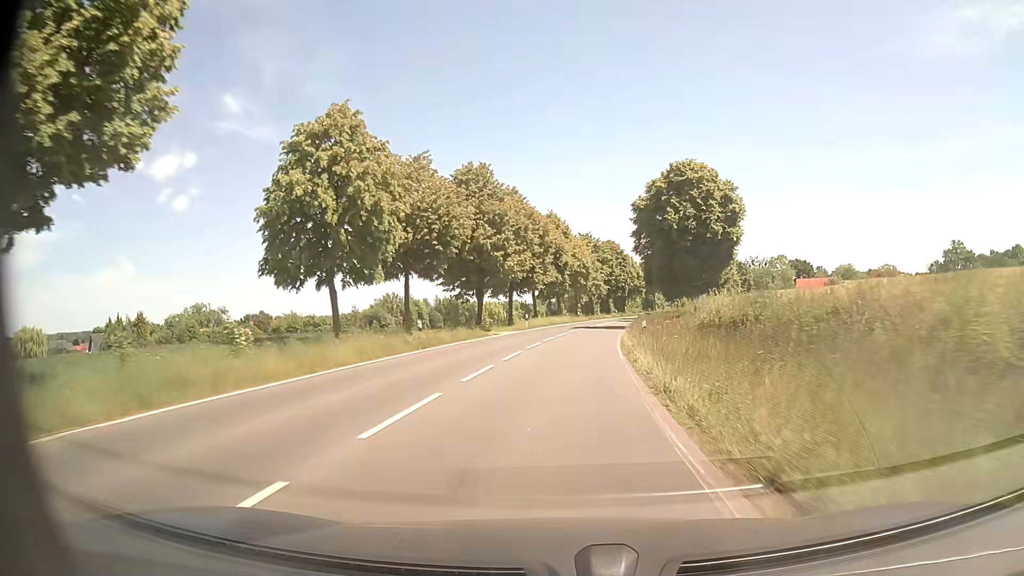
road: secondary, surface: asphalt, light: Day
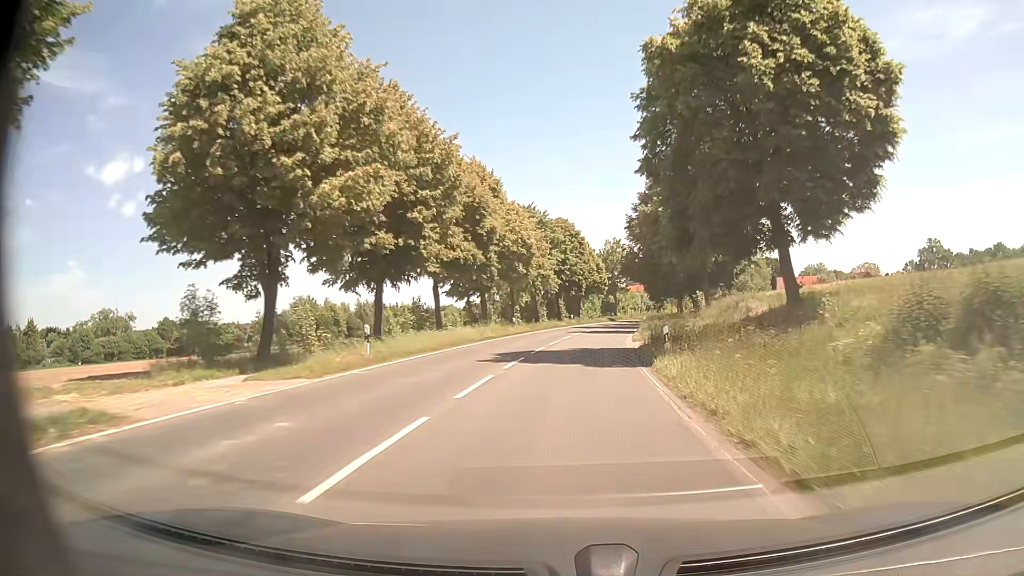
(+1.2, +32.3) m; +4°
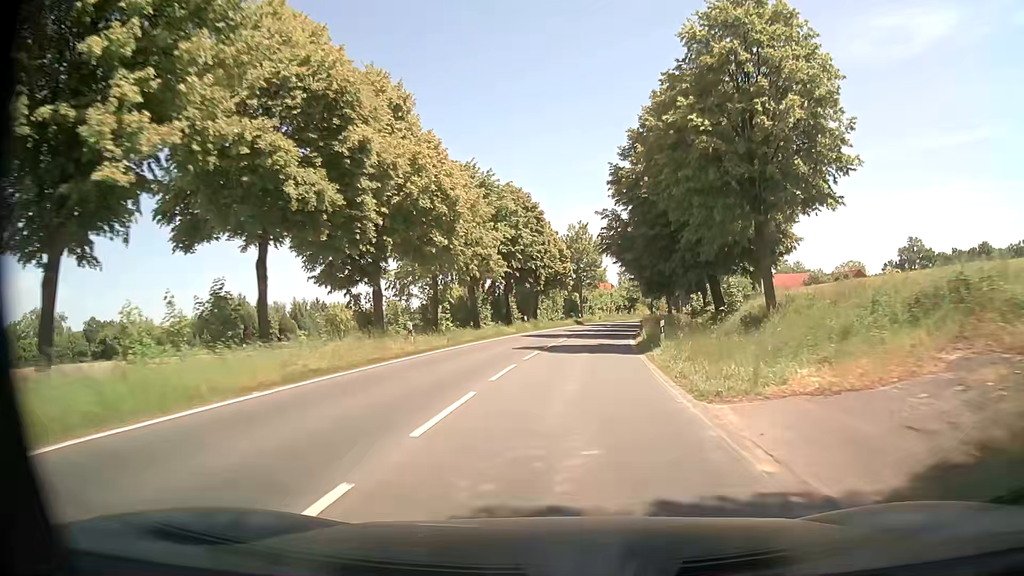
(+0.7, +21.5) m; +4°
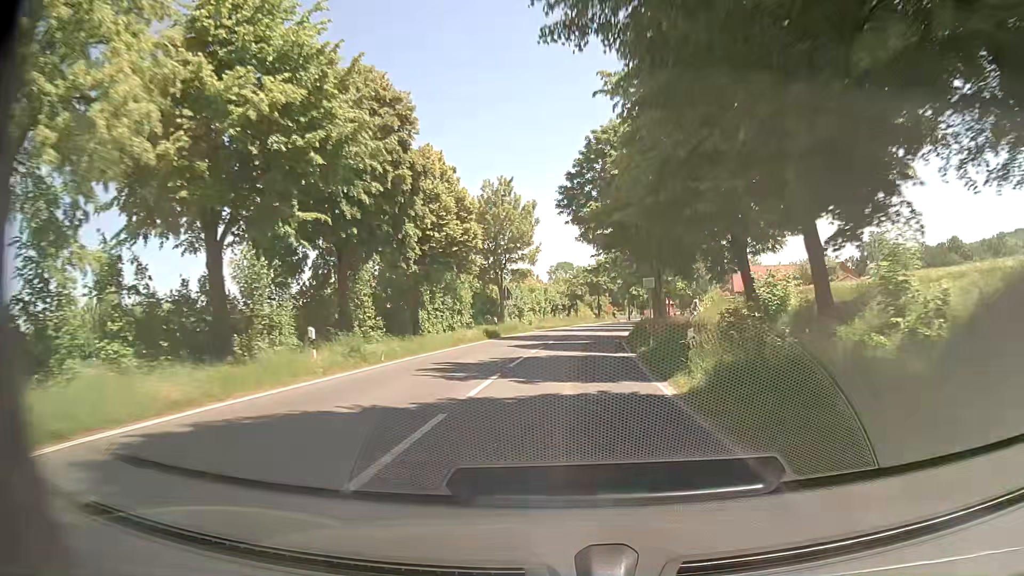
(+1.7, +32.1) m; +7°
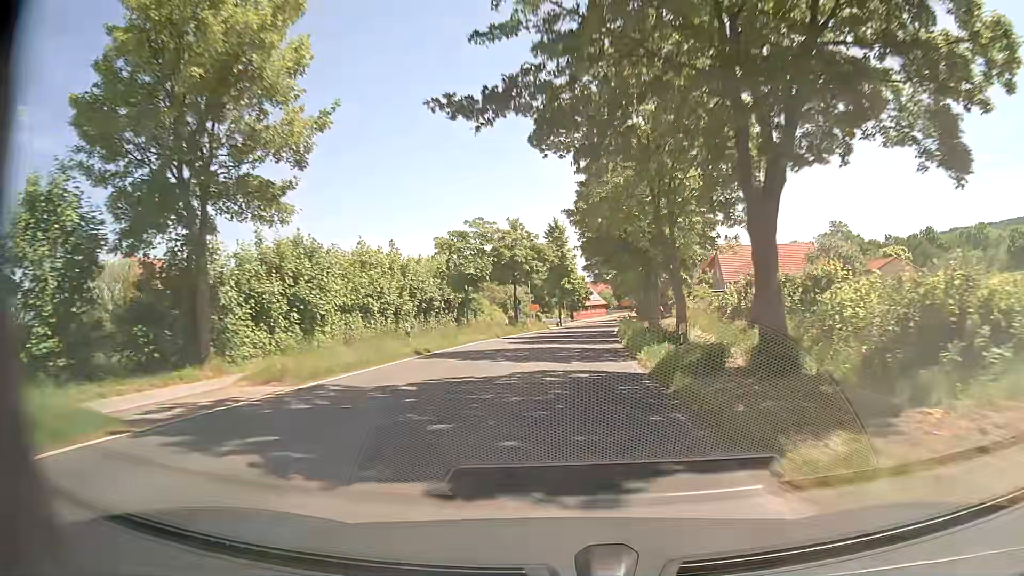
(+2.2, +42.8) m; +6°
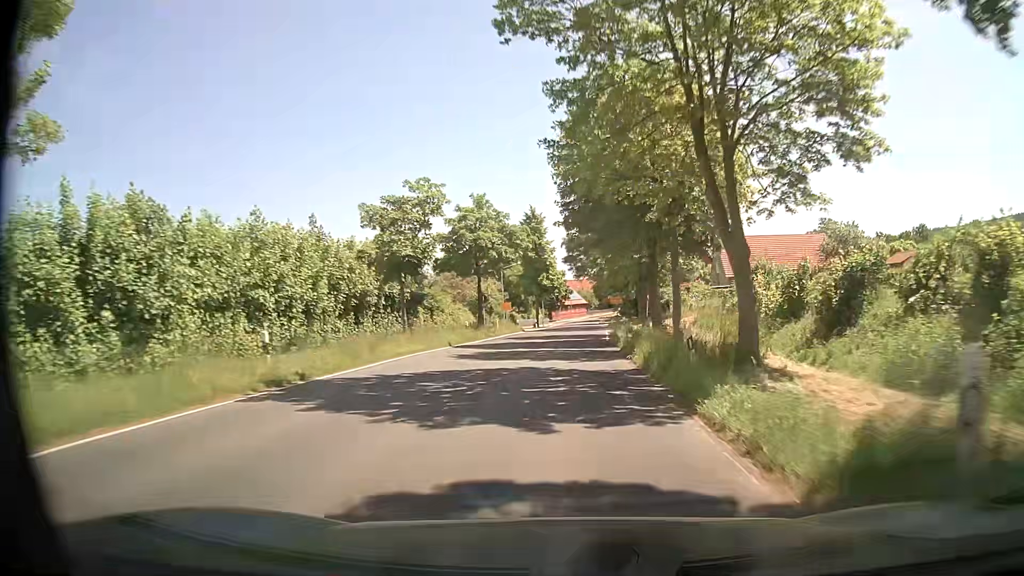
(+0.2, +10.7) m; +1°
(0, +10) (+1, +20) (+1, +30) (+2, +40) (+2, +50) (+3, +60) (+4, +70) (+5, +80) (+5, +90) (+6, +100) m
